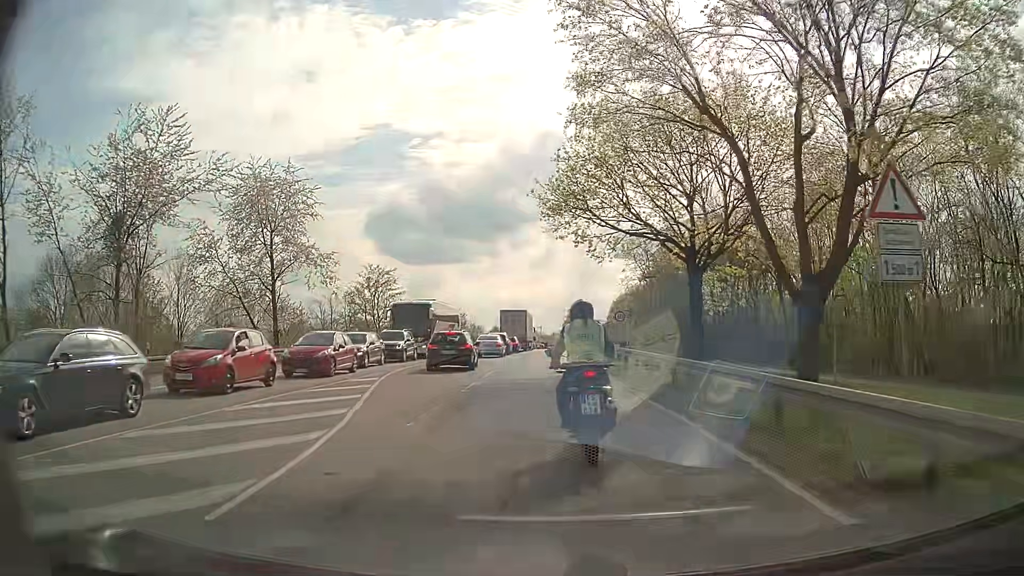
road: secondary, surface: asphalt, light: Day
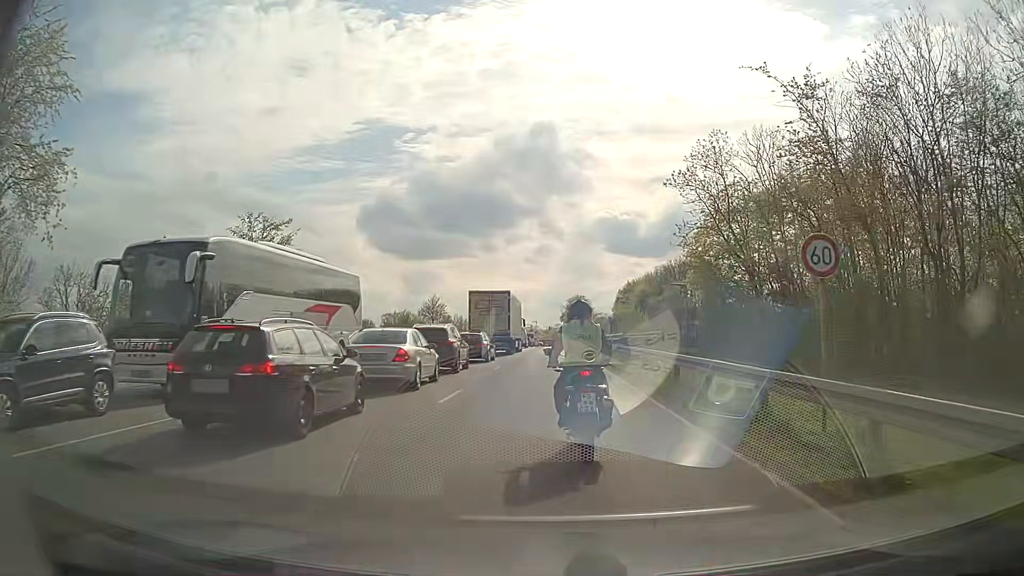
(-0.1, +26.8) m; 0°
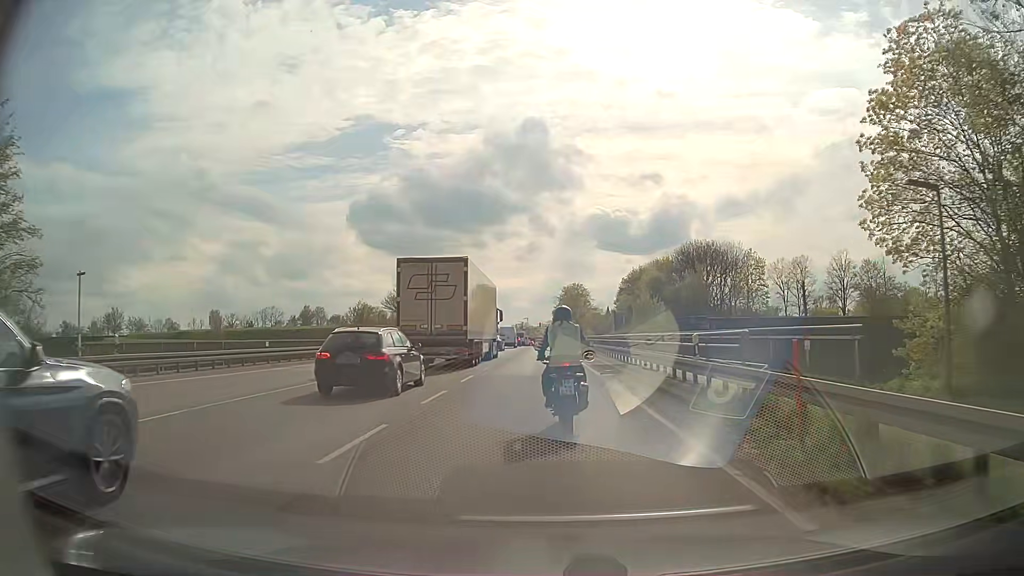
(+0.3, +24.5) m; +1°
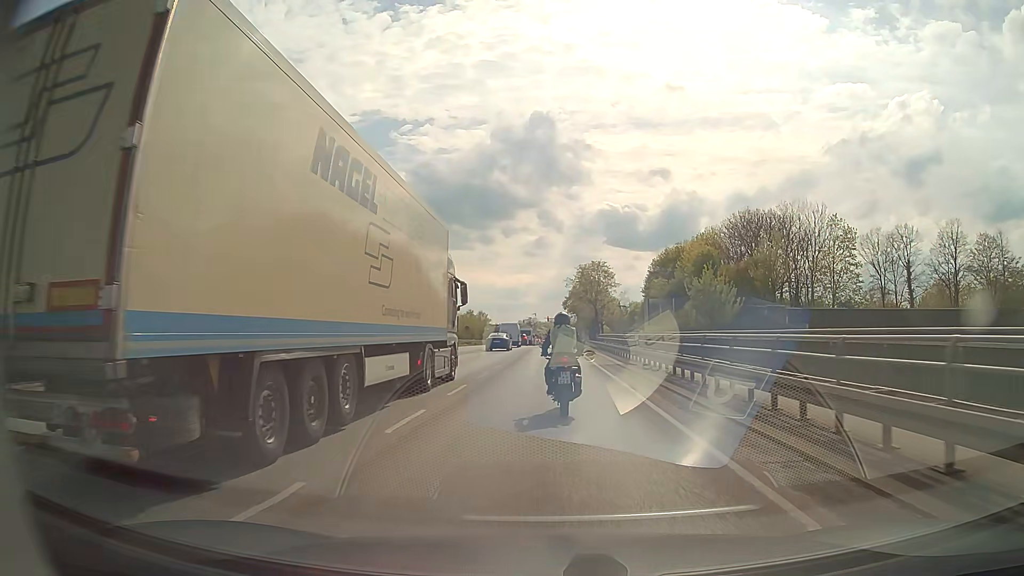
(-0.3, +28.0) m; -1°
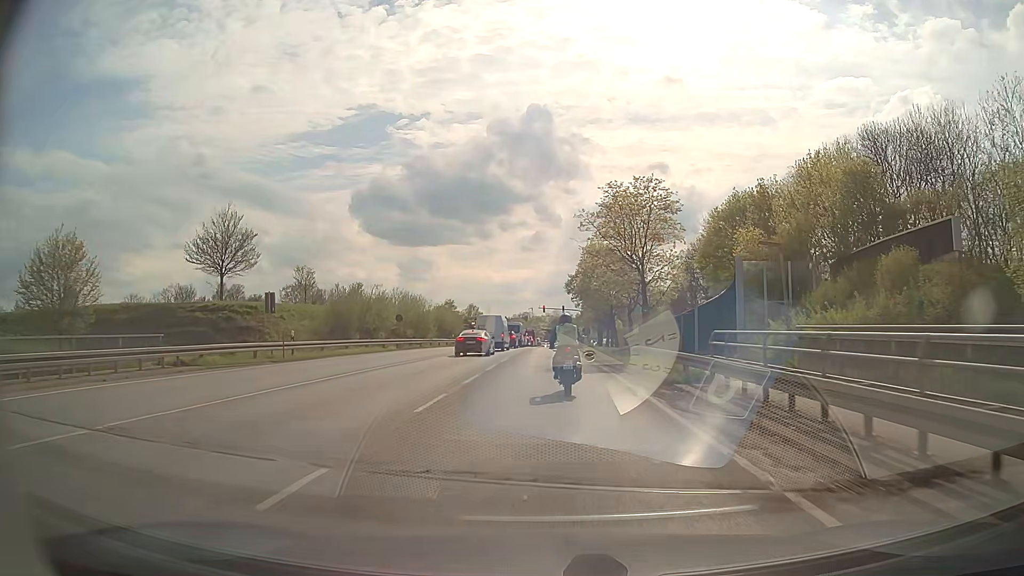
(+0.3, +39.8) m; 0°
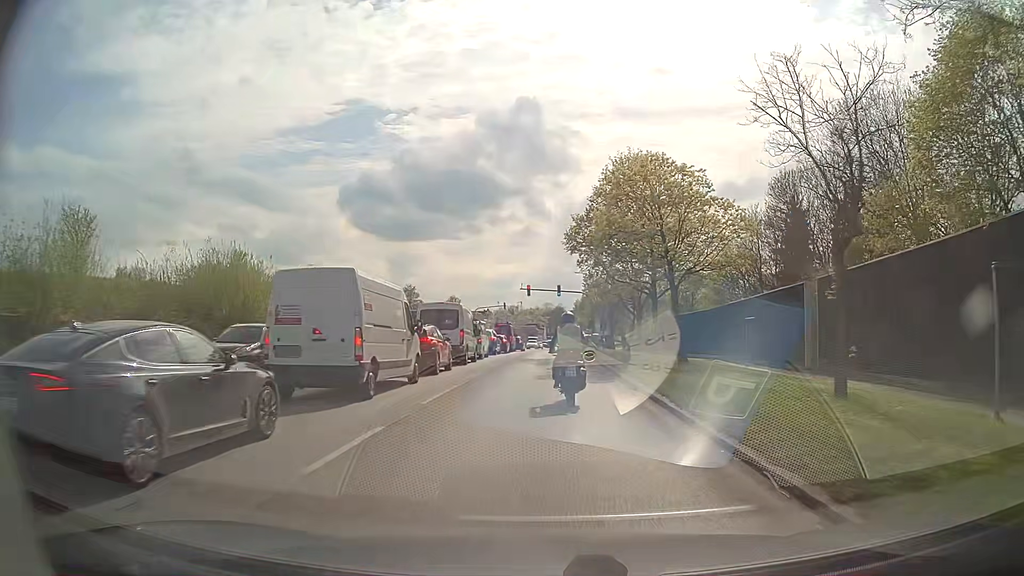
(+0.3, +40.8) m; +1°
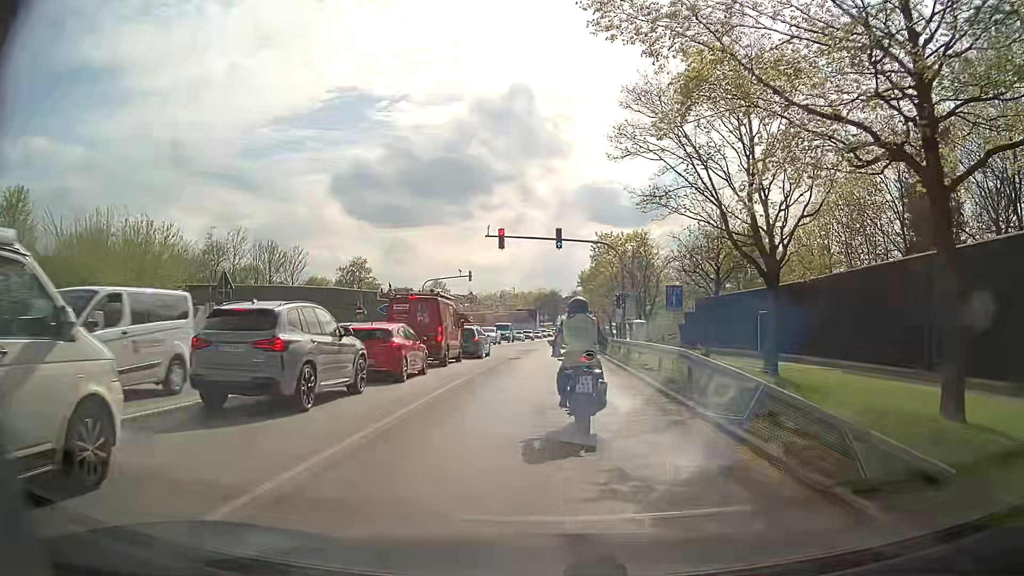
(+0.2, +33.1) m; 0°
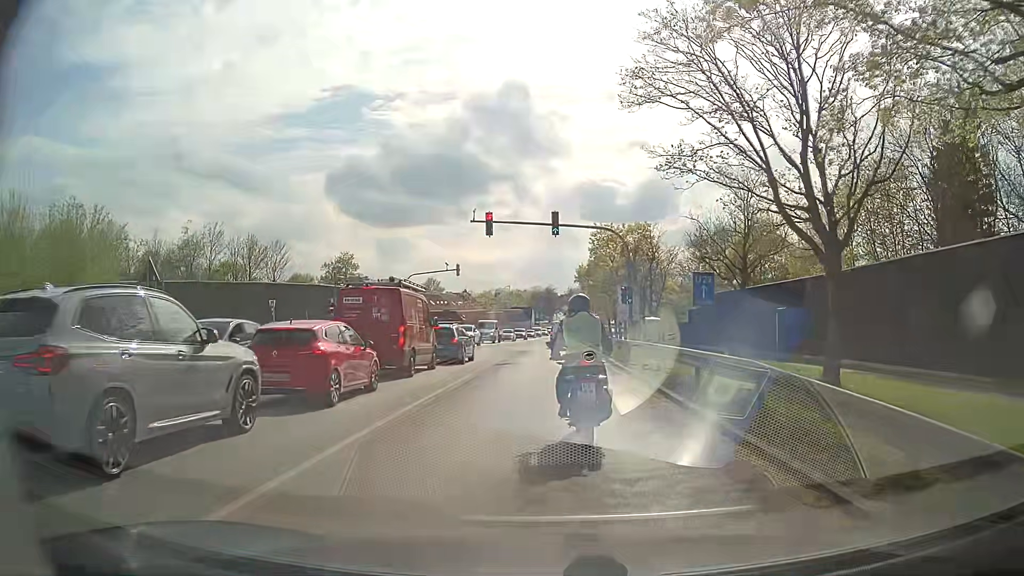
(+0.1, +4.9) m; +1°
